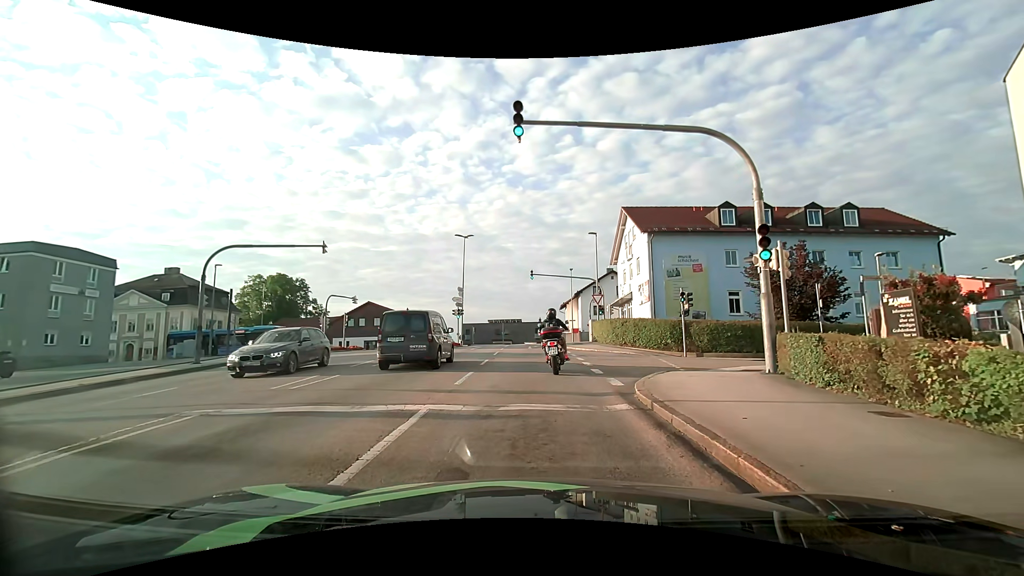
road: tertiary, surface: asphalt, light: Day
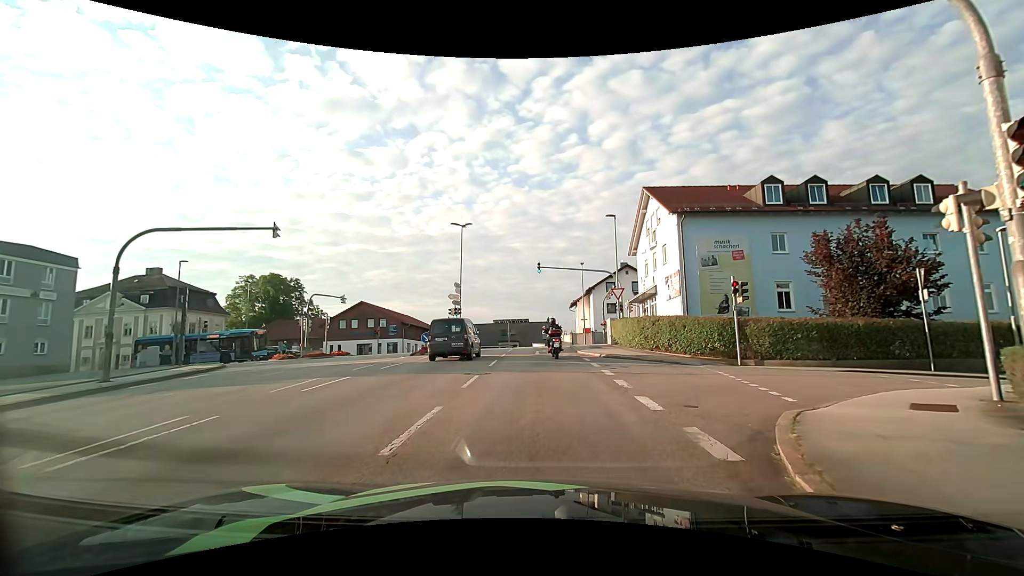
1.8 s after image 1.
(0.0, +5.9) m; -1°
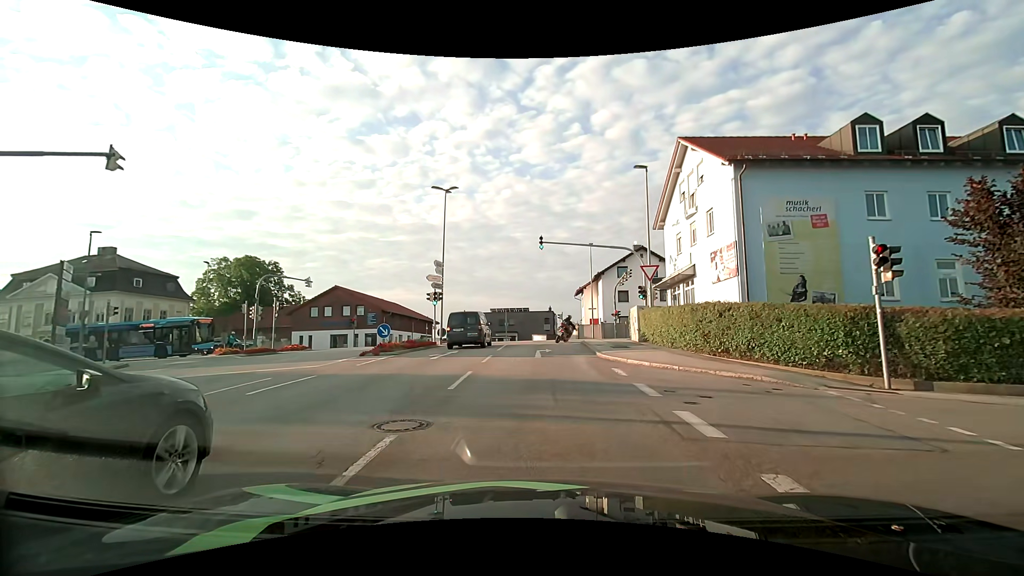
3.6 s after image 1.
(-0.1, +8.3) m; 0°
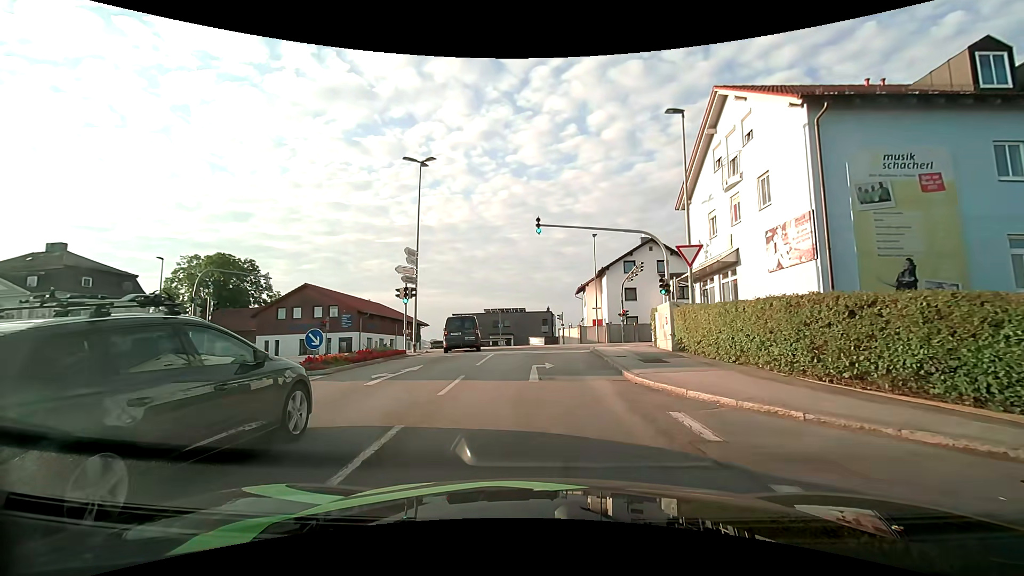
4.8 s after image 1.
(0.0, +6.3) m; 0°
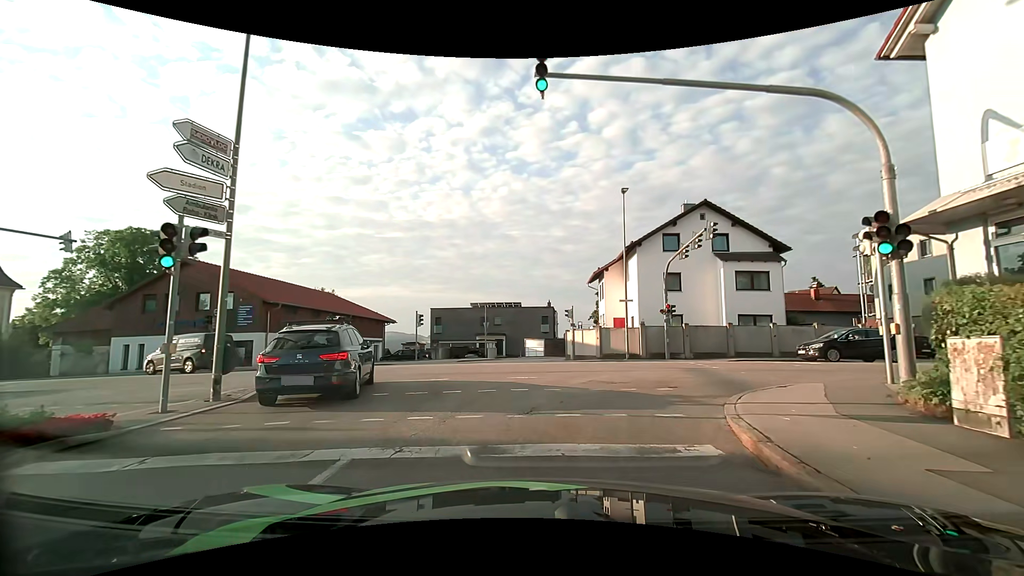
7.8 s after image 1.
(+0.1, +16.0) m; 0°
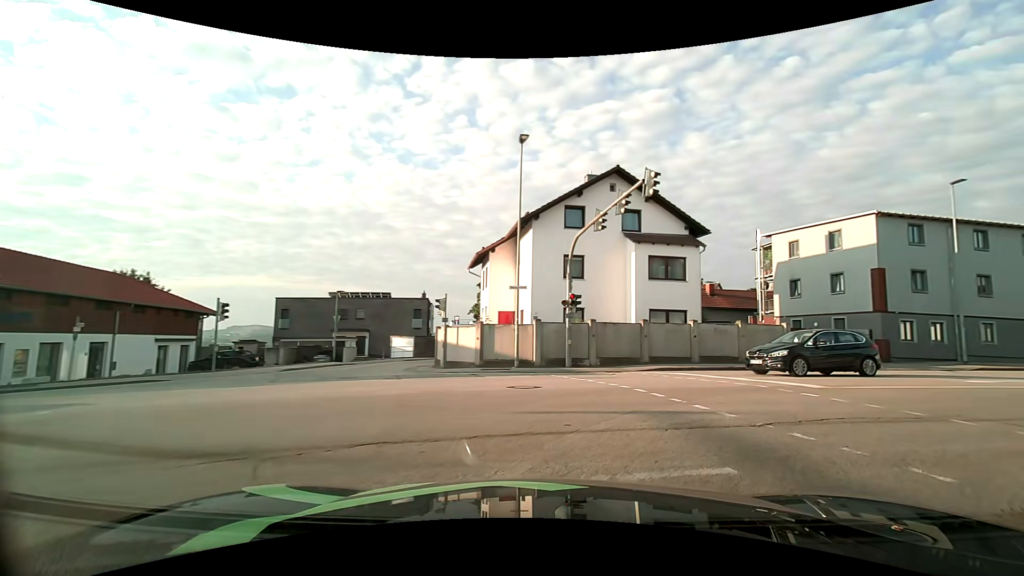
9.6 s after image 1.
(+0.6, +8.9) m; +14°
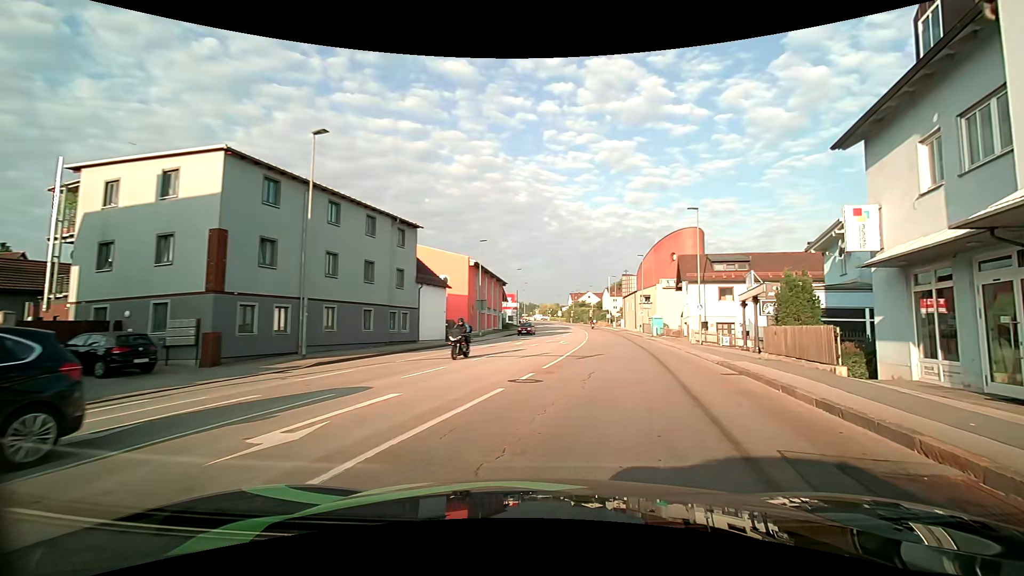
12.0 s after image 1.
(+6.9, +11.1) m; +62°
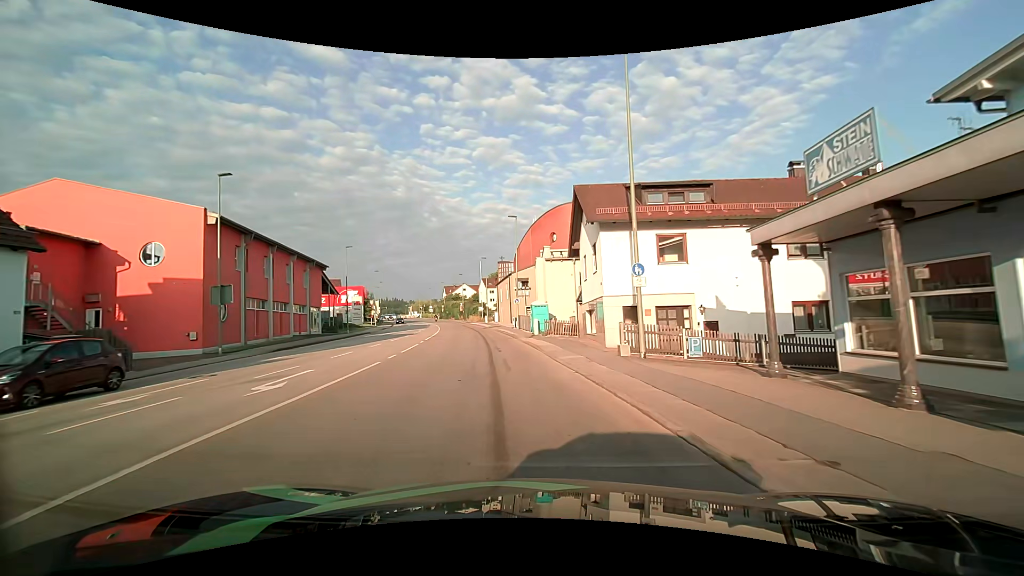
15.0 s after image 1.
(+4.9, +22.8) m; +15°
(0, +10) (-1, +20) (-3, +30) (-4, +40) (-6, +50) (-8, +59) (-10, +69) (-13, +79) (-15, +88) (-18, +98) m
